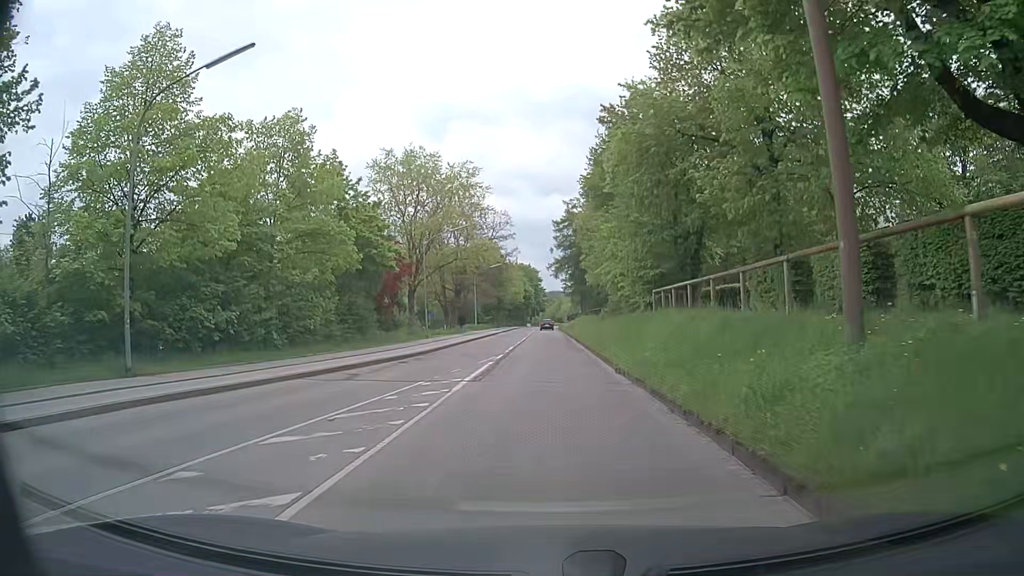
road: tertiary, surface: asphalt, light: Day
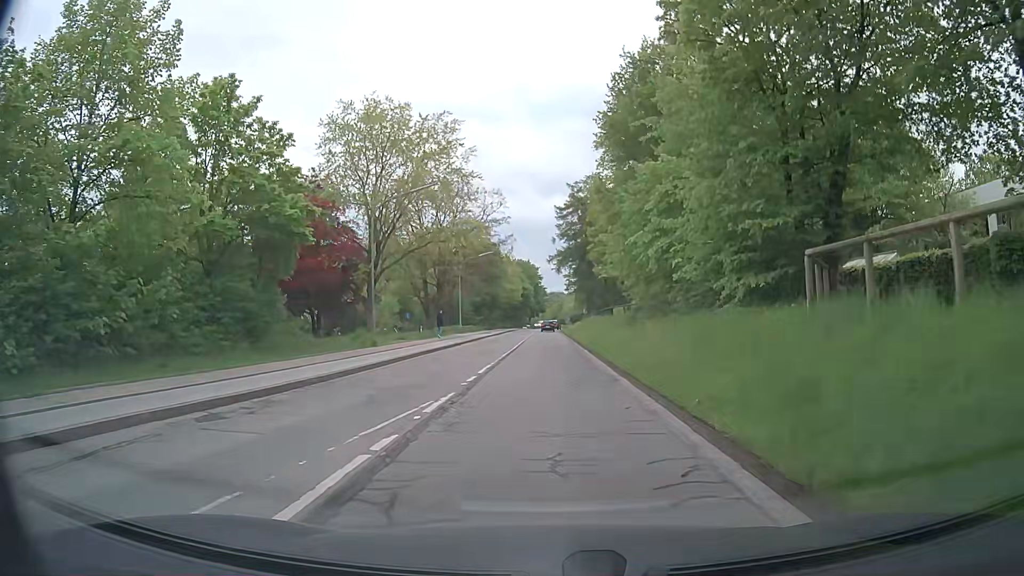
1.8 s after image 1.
(-0.3, +14.1) m; -1°
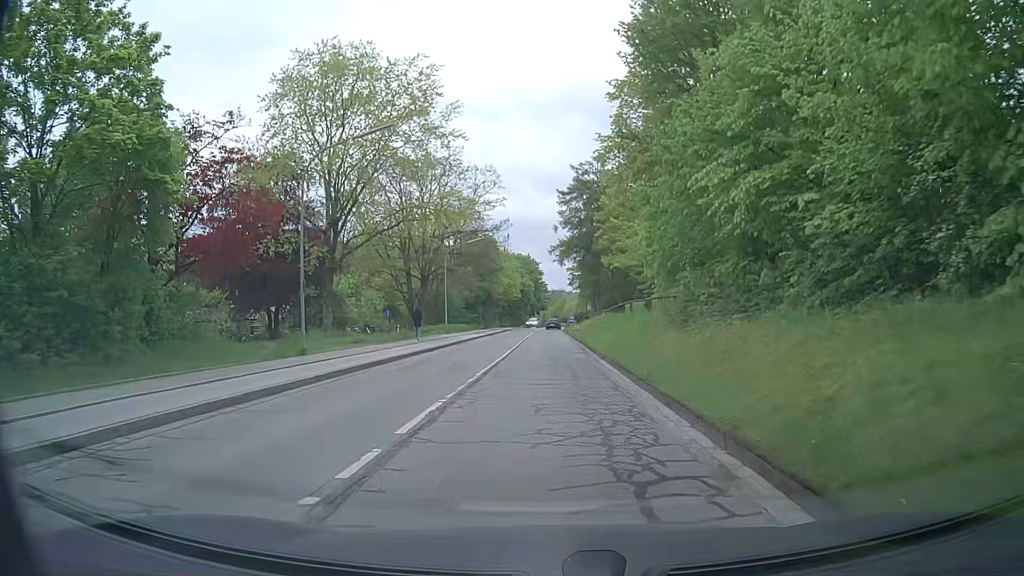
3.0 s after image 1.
(-0.1, +9.7) m; 0°
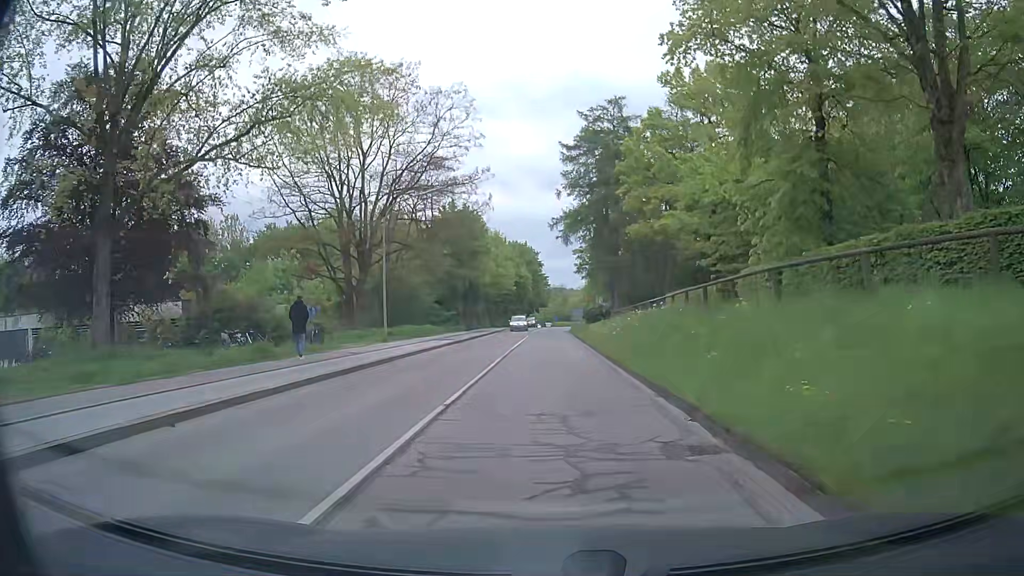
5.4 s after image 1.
(-0.2, +20.5) m; -1°
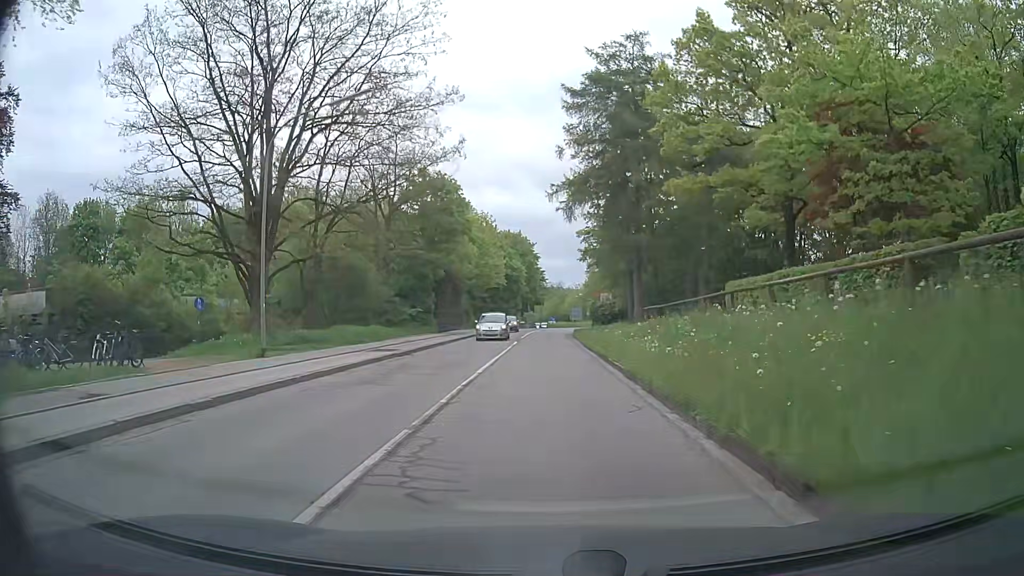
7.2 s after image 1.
(+0.1, +14.4) m; +1°
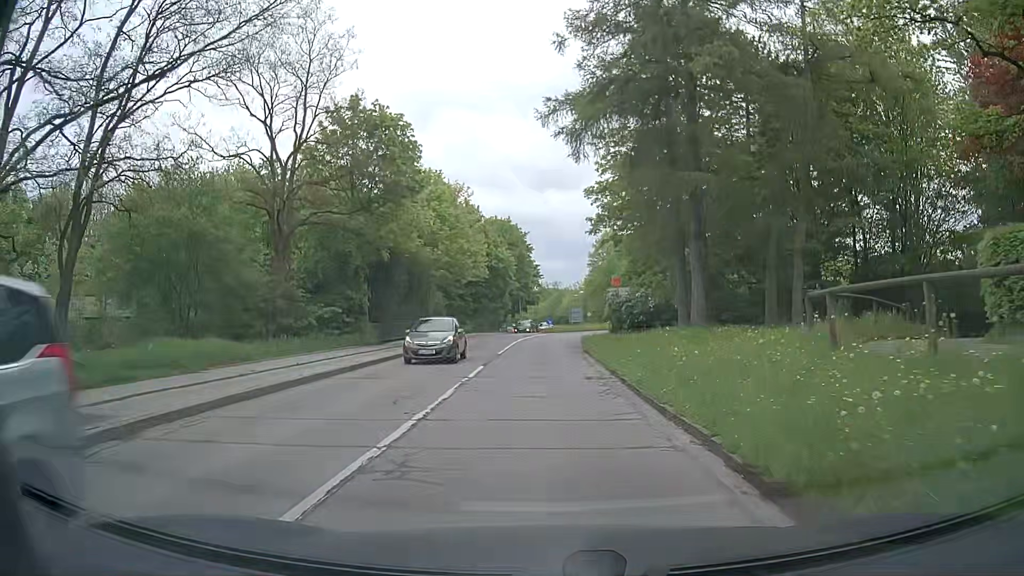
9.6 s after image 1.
(-0.2, +17.7) m; -2°
